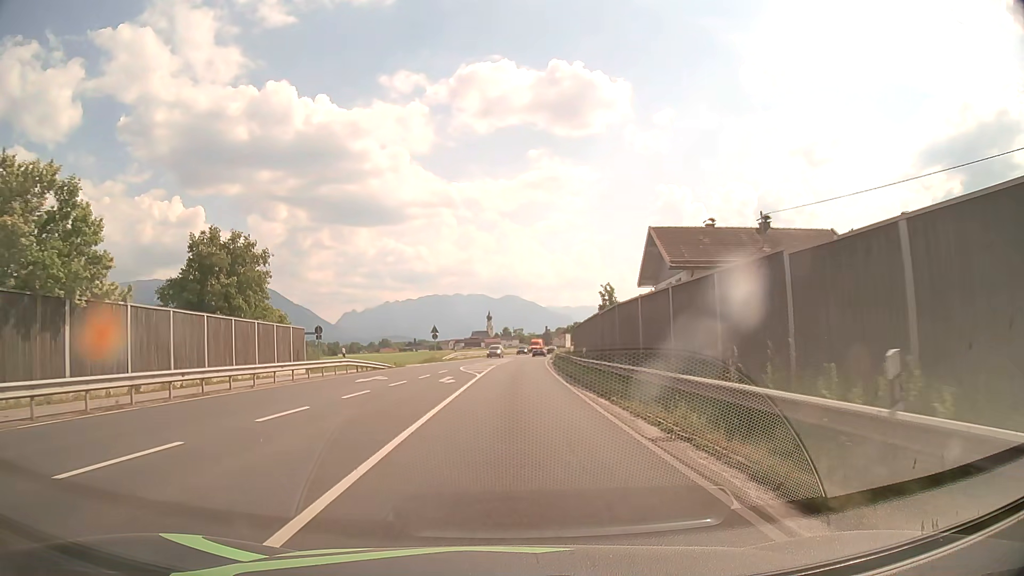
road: primary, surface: asphalt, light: Day
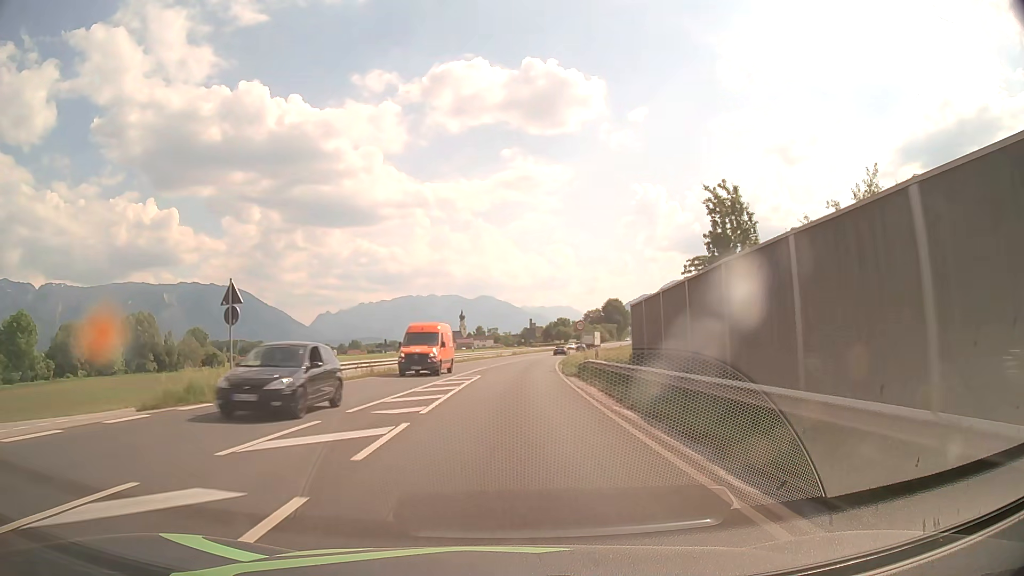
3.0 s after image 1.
(+0.7, +44.6) m; +2°
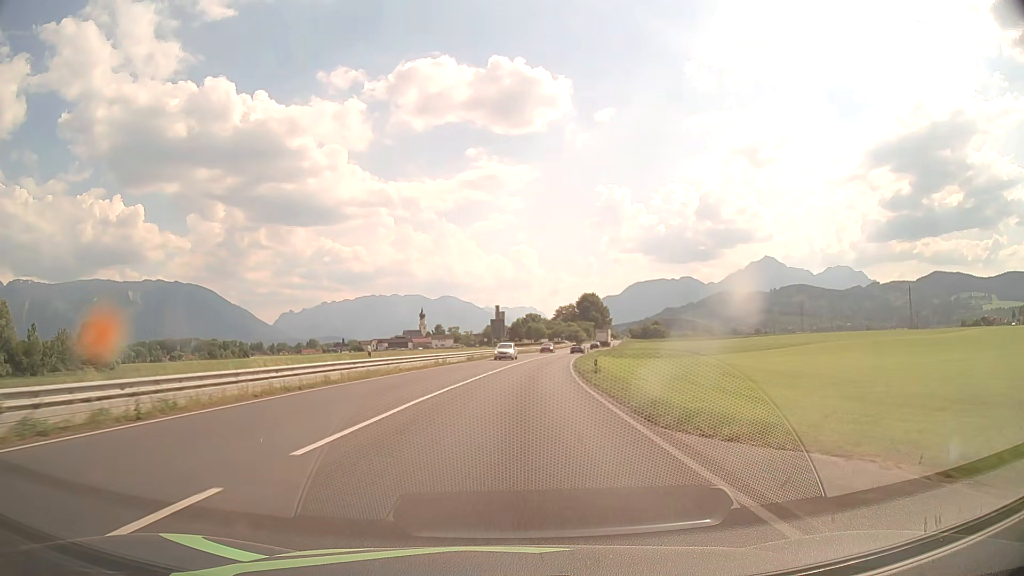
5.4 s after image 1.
(+0.9, +39.8) m; +3°
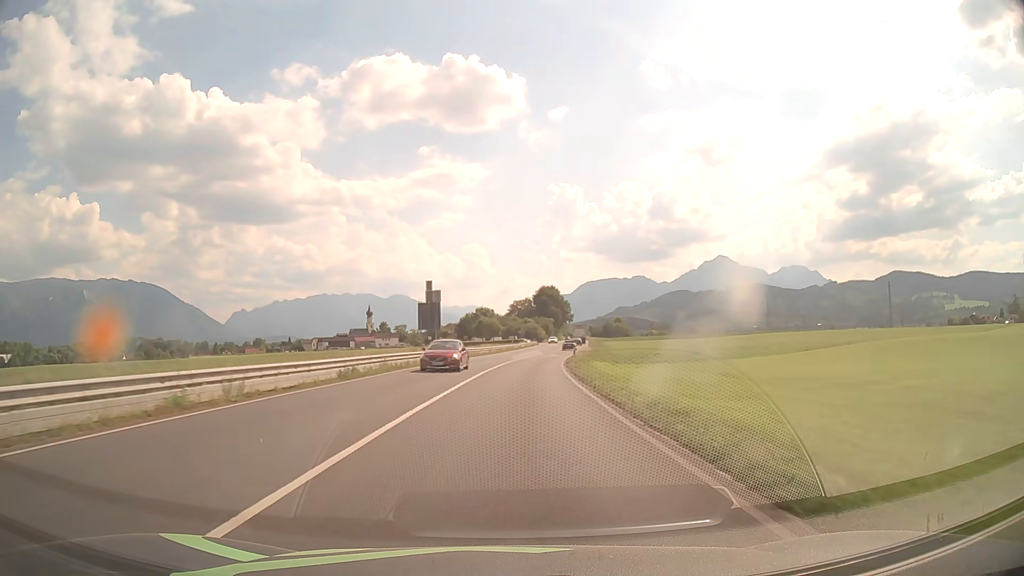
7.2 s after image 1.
(+1.1, +30.8) m; +4°
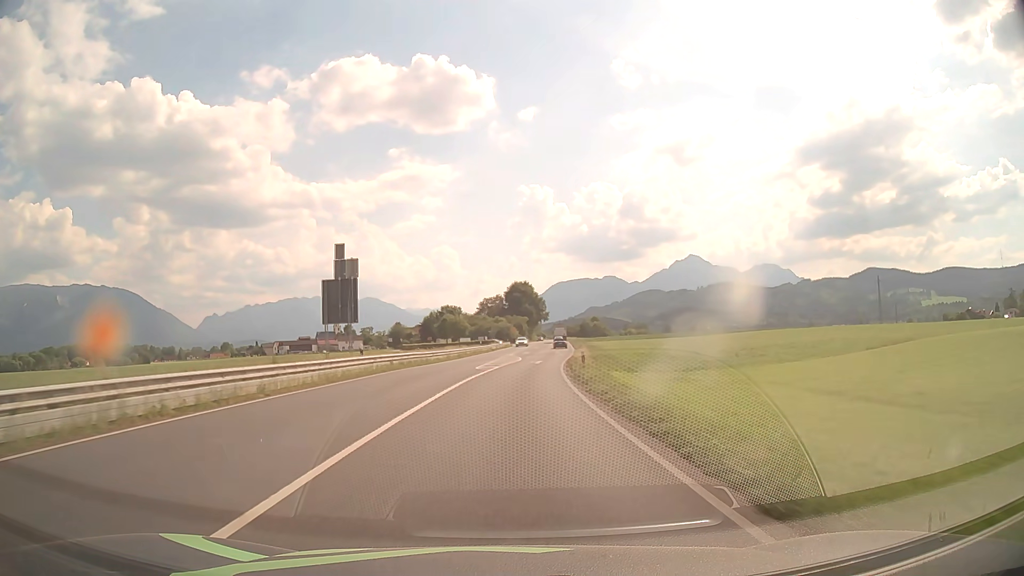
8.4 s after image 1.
(+0.5, +20.8) m; +3°
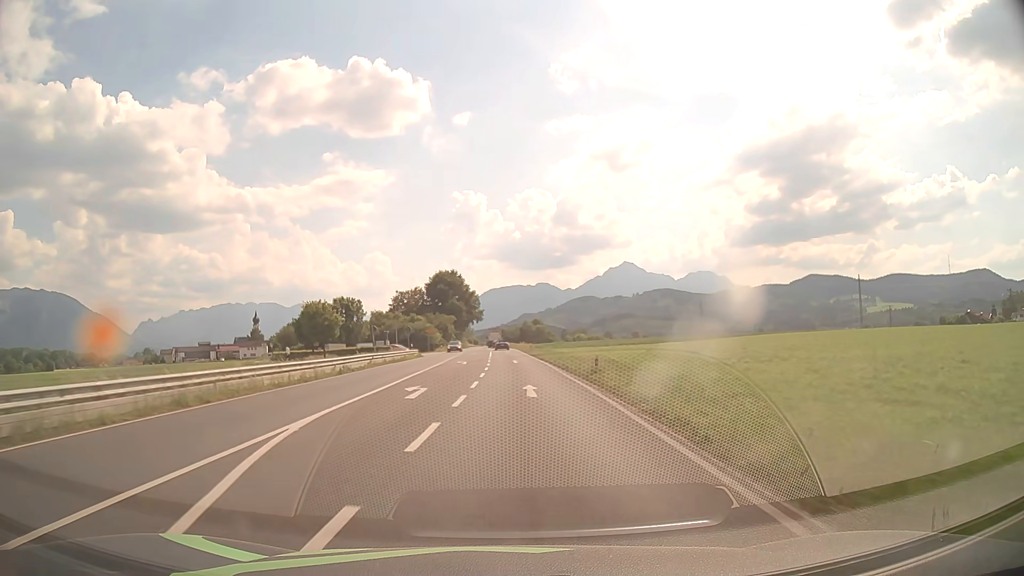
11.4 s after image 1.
(+2.5, +52.7) m; +6°
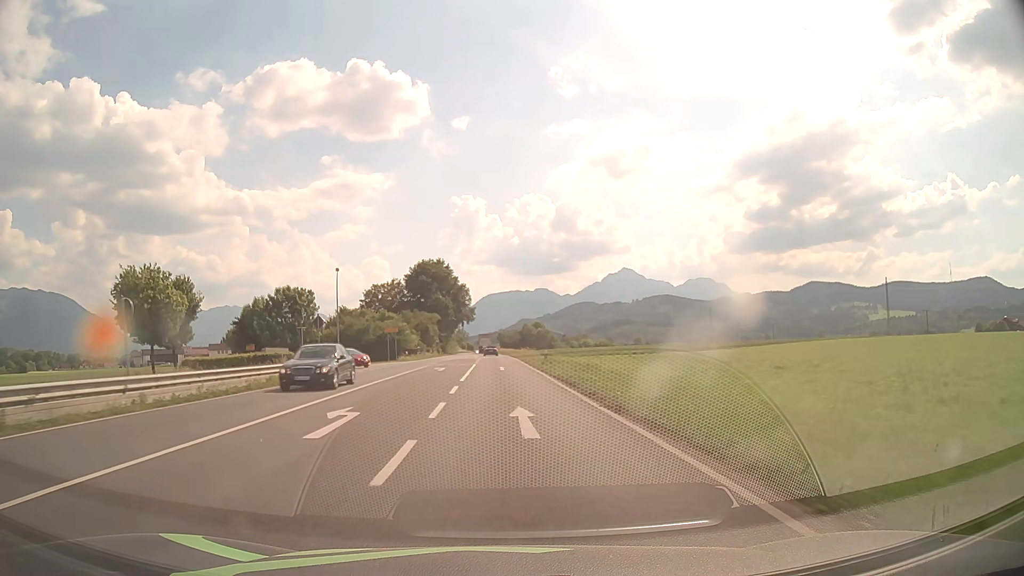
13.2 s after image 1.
(+0.2, +31.9) m; 0°
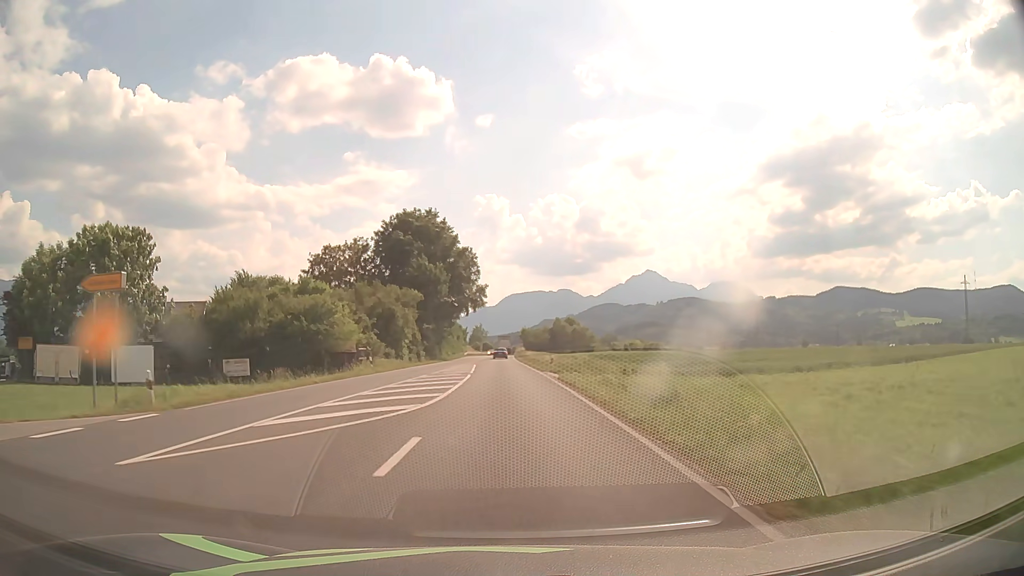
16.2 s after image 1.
(-0.8, +53.2) m; -2°
(0, +10) (0, +20) (0, +30) (0, +40) (0, +50) (-1, +60) (-1, +70) (-1, +80) (-1, +90) (-1, +100) m
